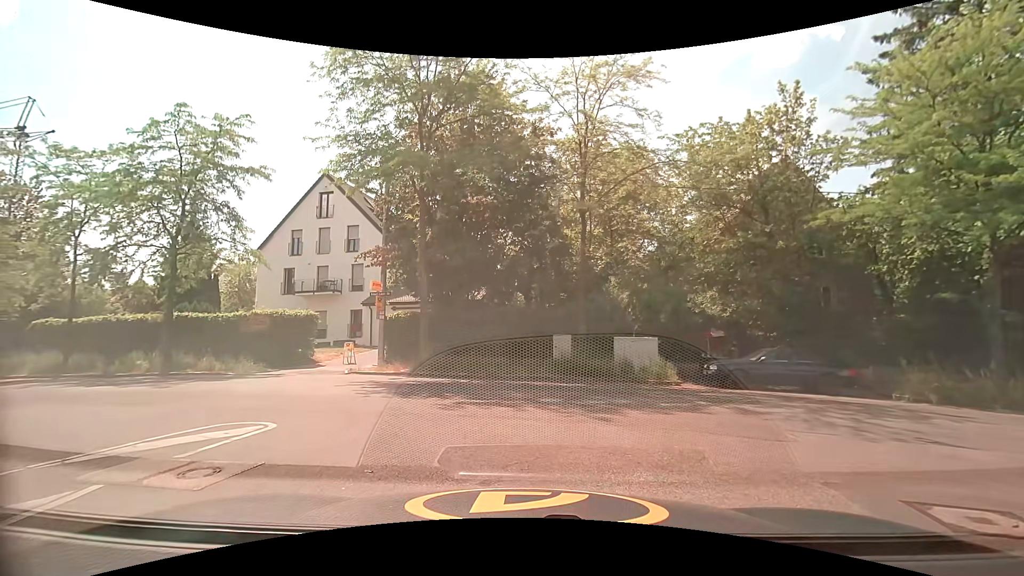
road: residential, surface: asphalt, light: Day
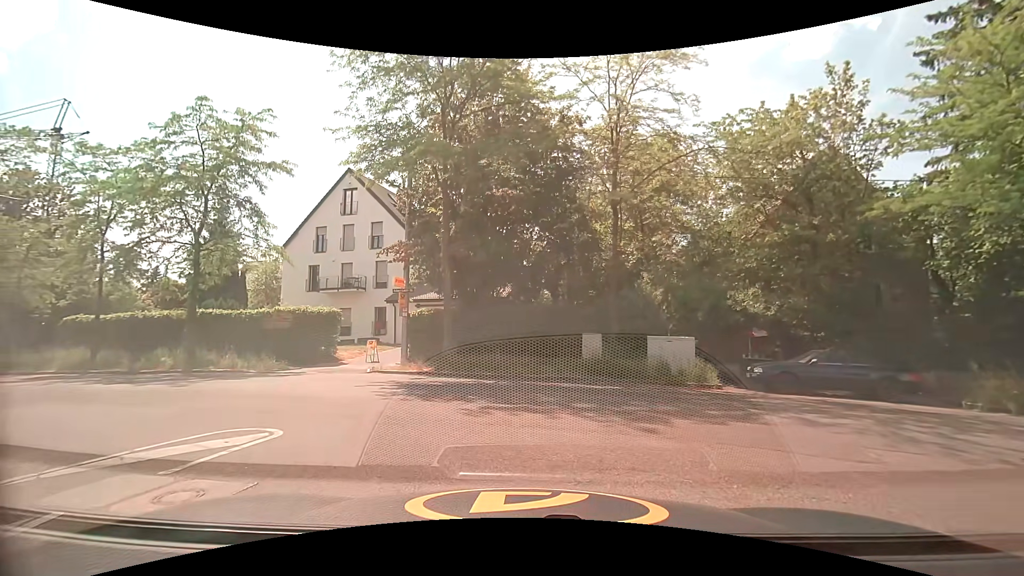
(0.0, +0.9) m; -1°
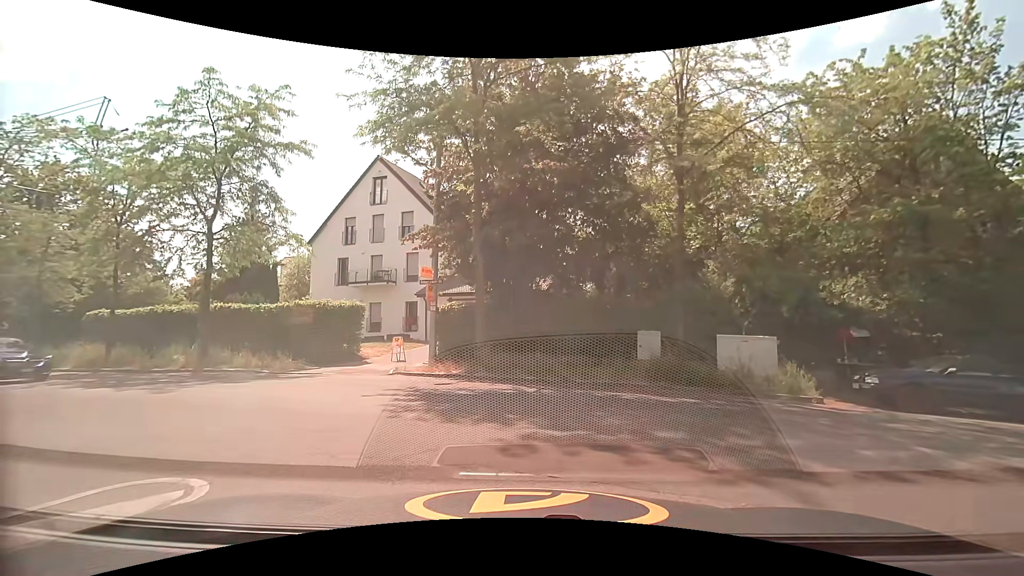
(-0.2, +2.7) m; -5°
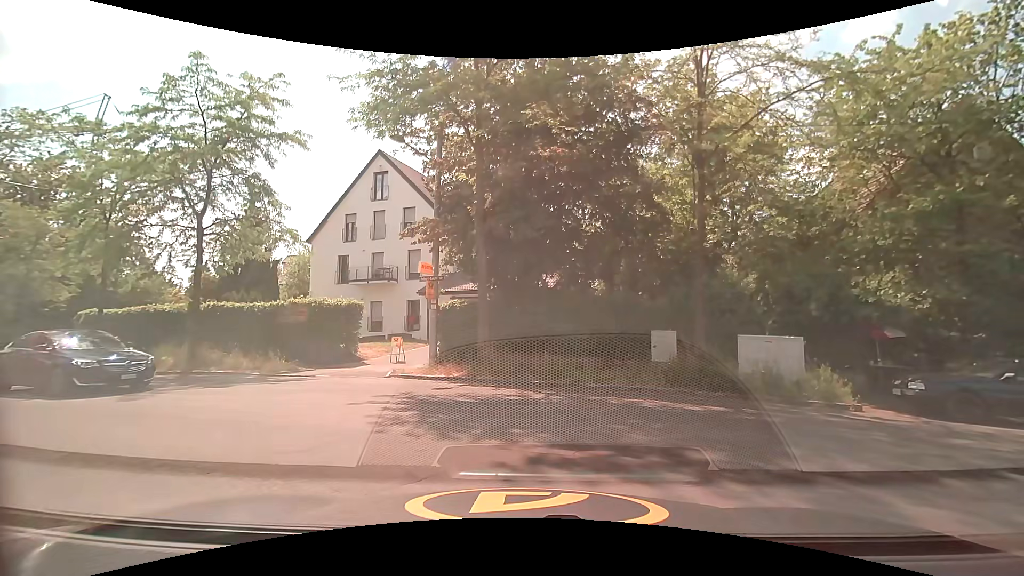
(0.0, +1.1) m; -1°
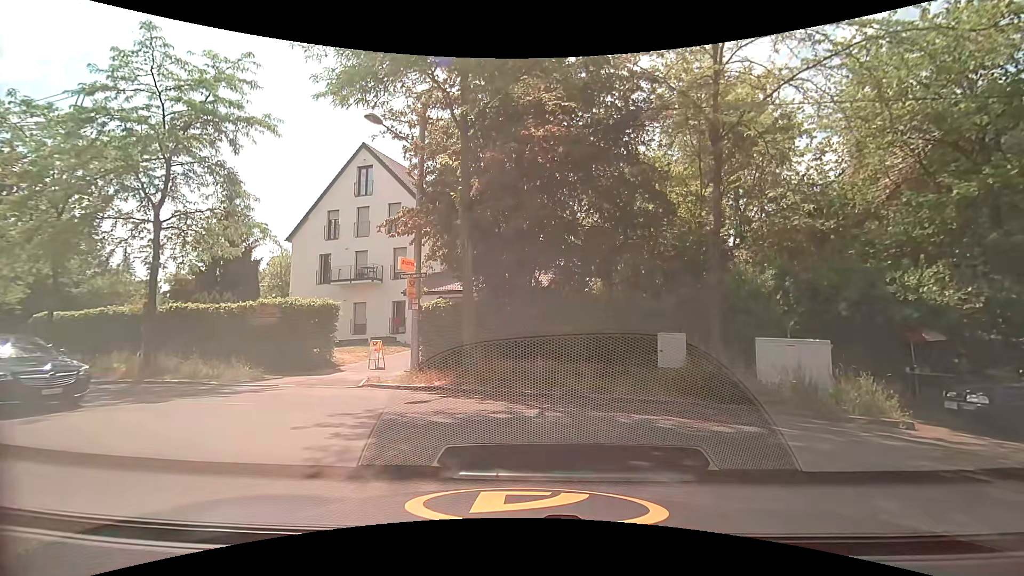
(0.0, +1.9) m; 0°
